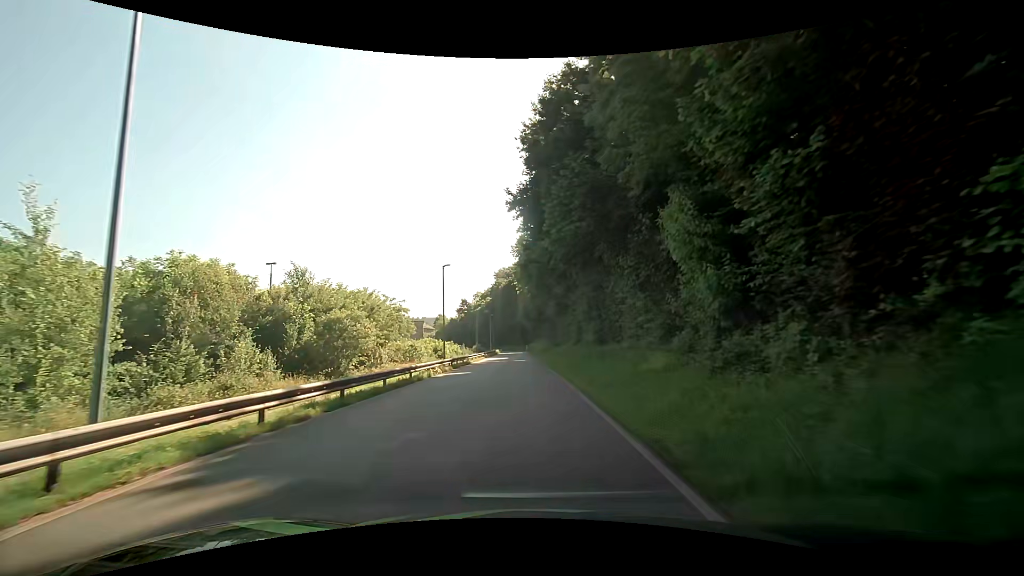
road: residential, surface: asphalt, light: Day
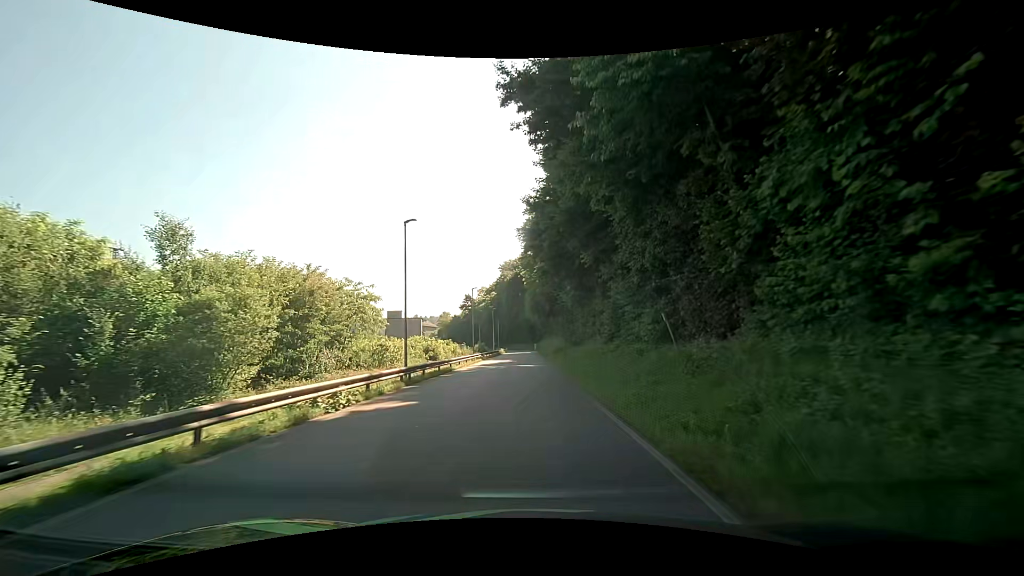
(-0.1, +14.1) m; -1°
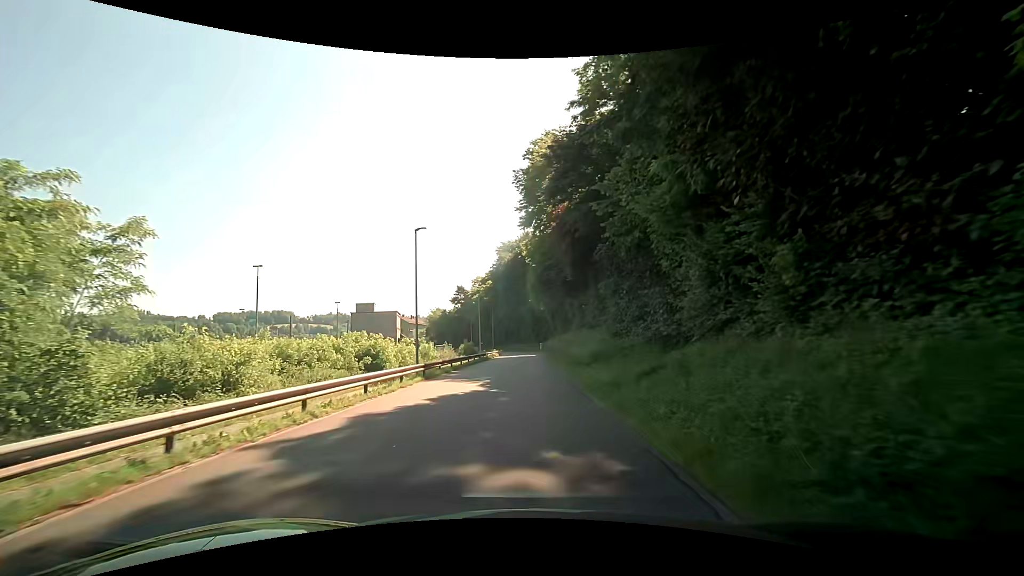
(-0.4, +28.4) m; -1°
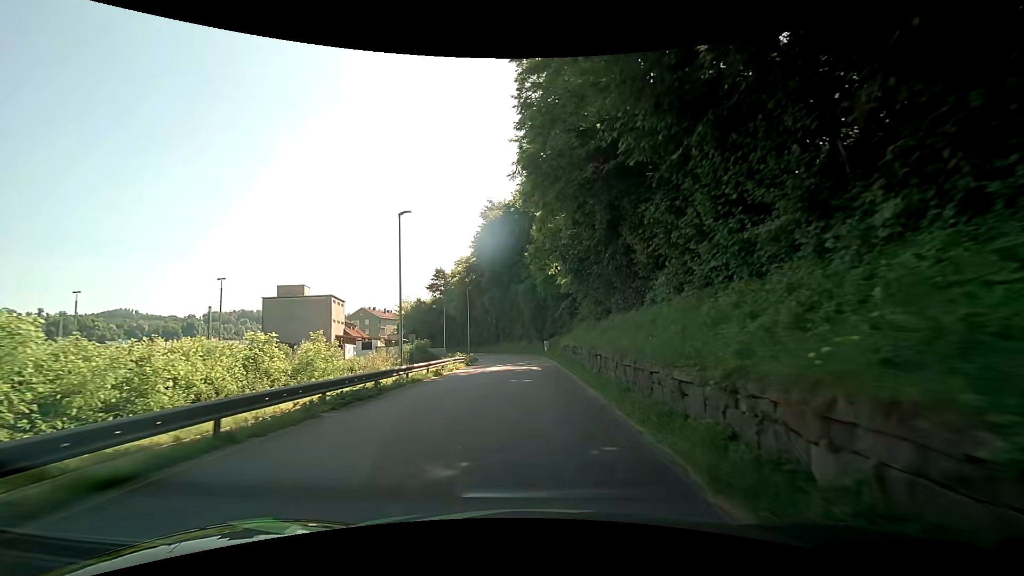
(+0.1, +34.9) m; 0°
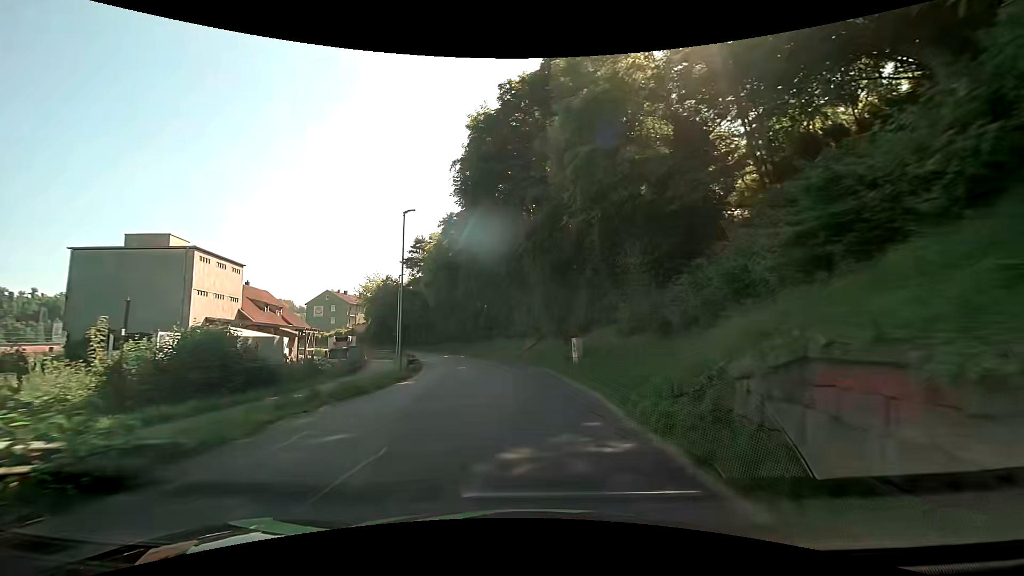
(-0.2, +32.0) m; -2°
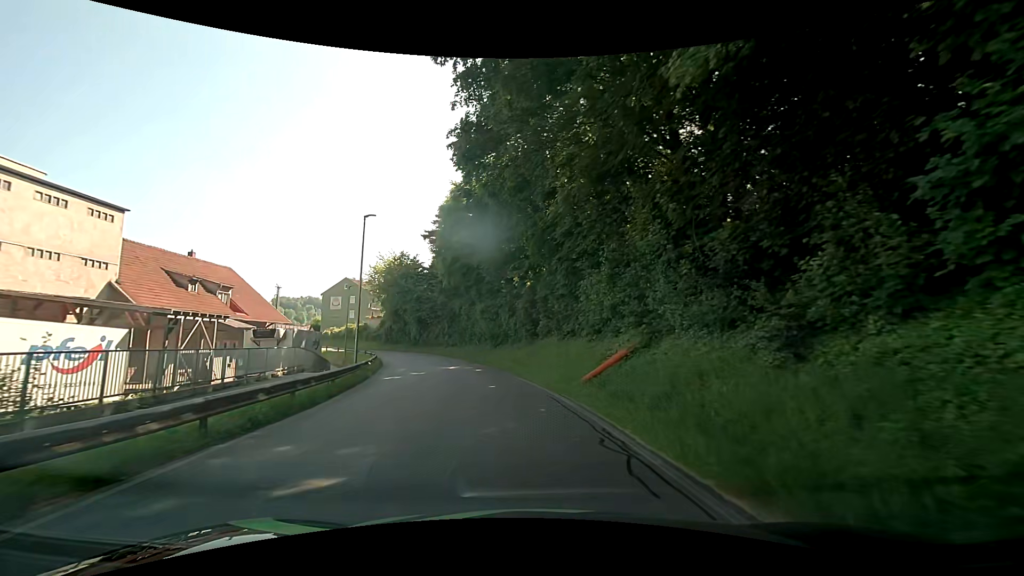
(-0.8, +23.5) m; -6°
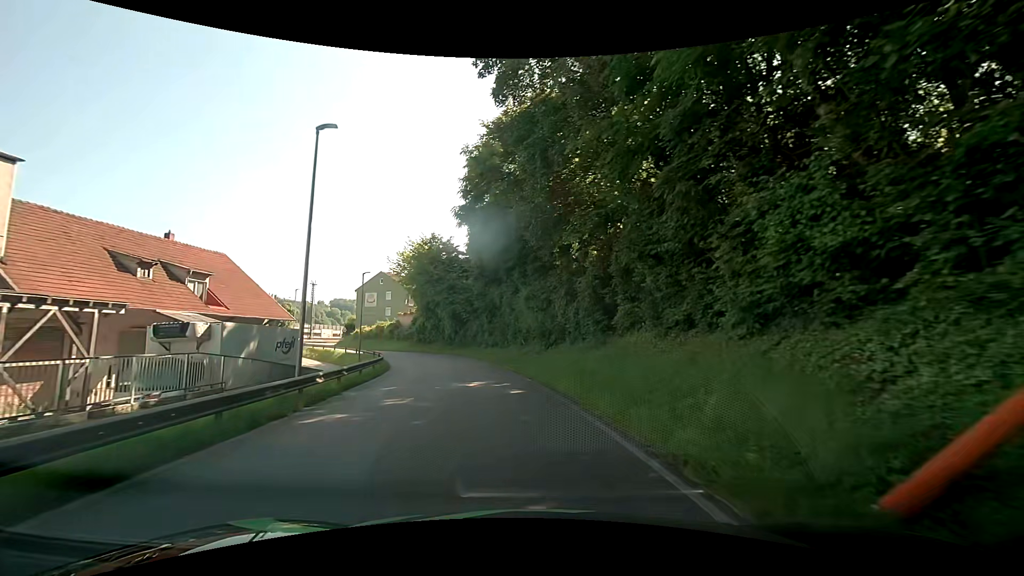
(-0.5, +11.6) m; -4°
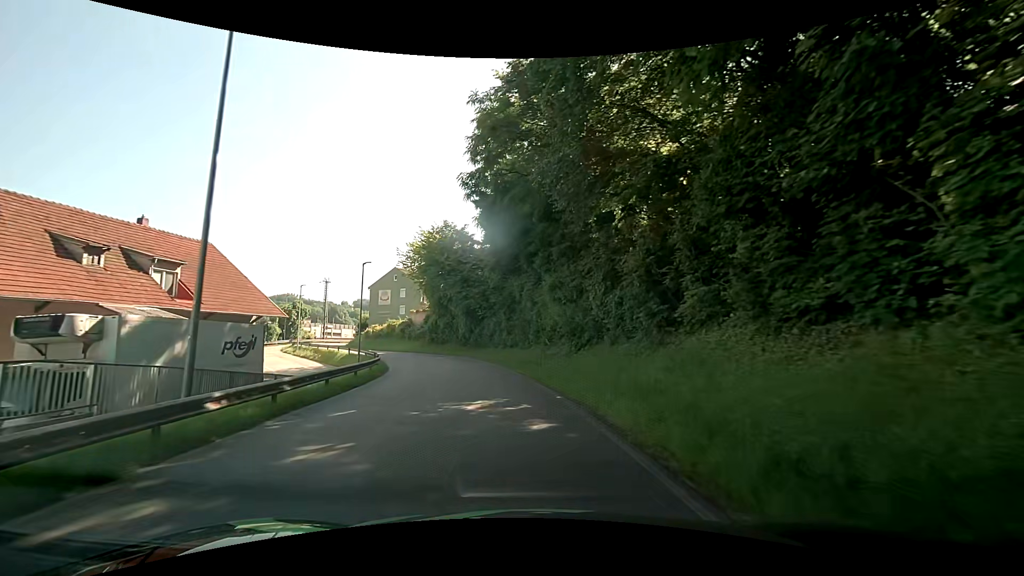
(-0.3, +5.7) m; -4°
(0, +10) (-1, +20) (-3, +30) (-7, +39) (-11, +48) (-17, +56) (-23, +64) (-28, +73) (-32, +82) (-32, +92) m
